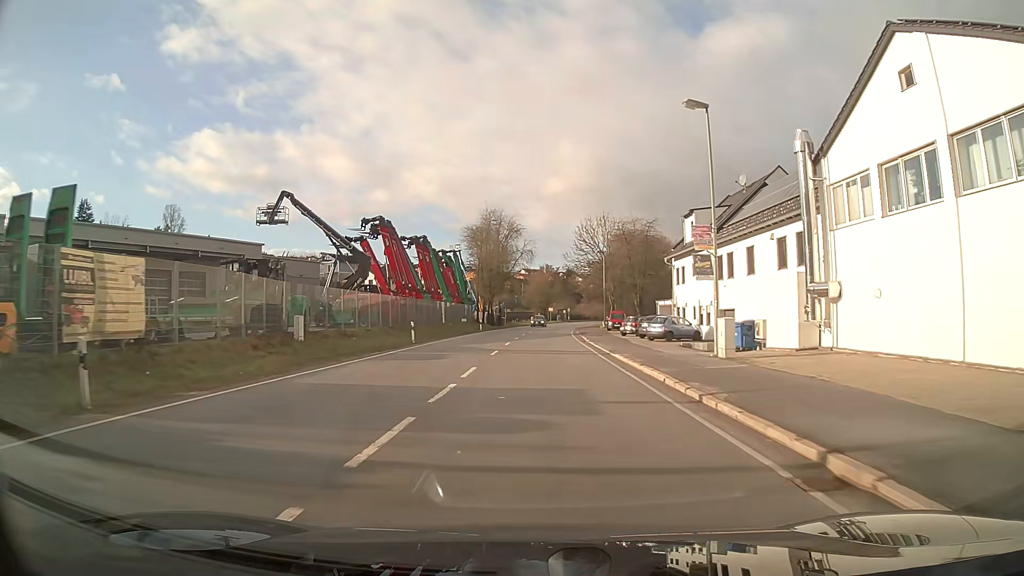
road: primary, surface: asphalt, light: Day
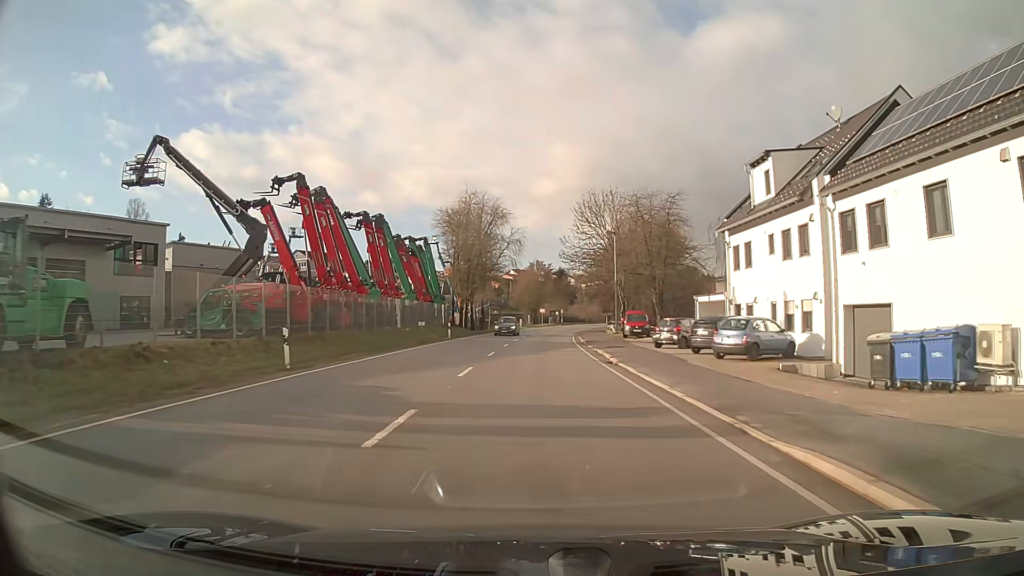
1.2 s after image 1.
(+0.3, +17.1) m; +2°
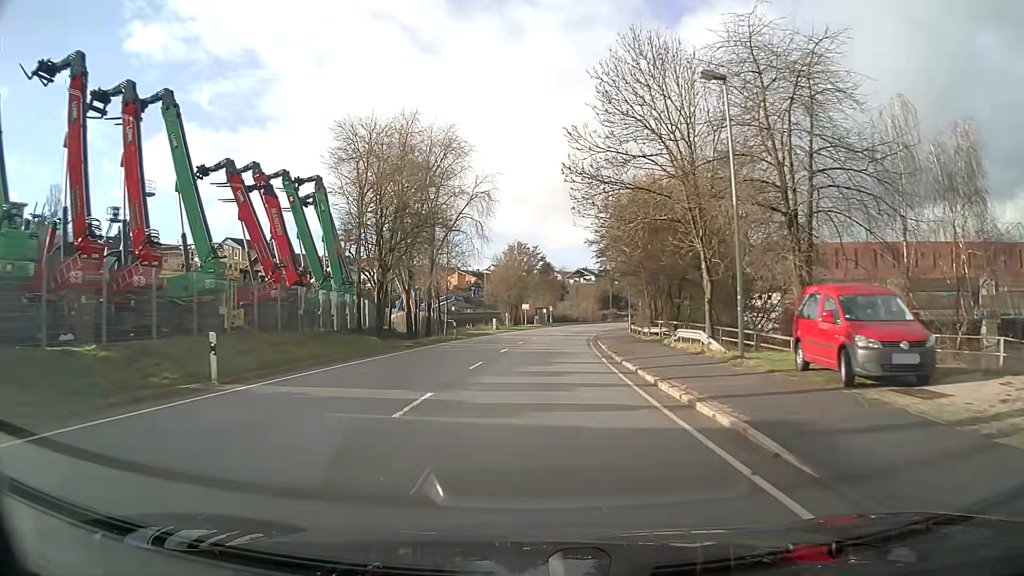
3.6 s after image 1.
(+0.4, +33.9) m; +2°
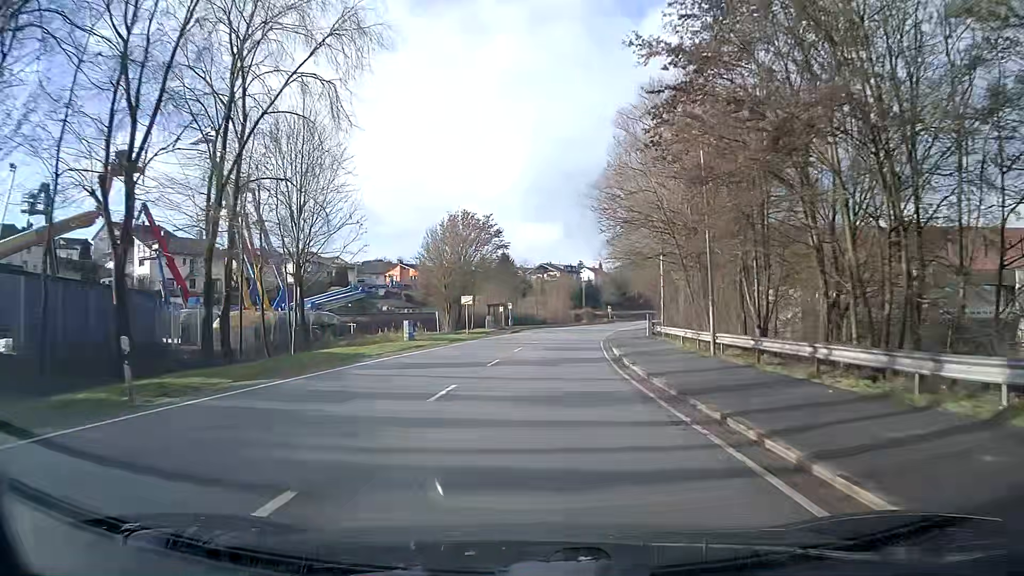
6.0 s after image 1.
(+0.9, +34.2) m; +3°
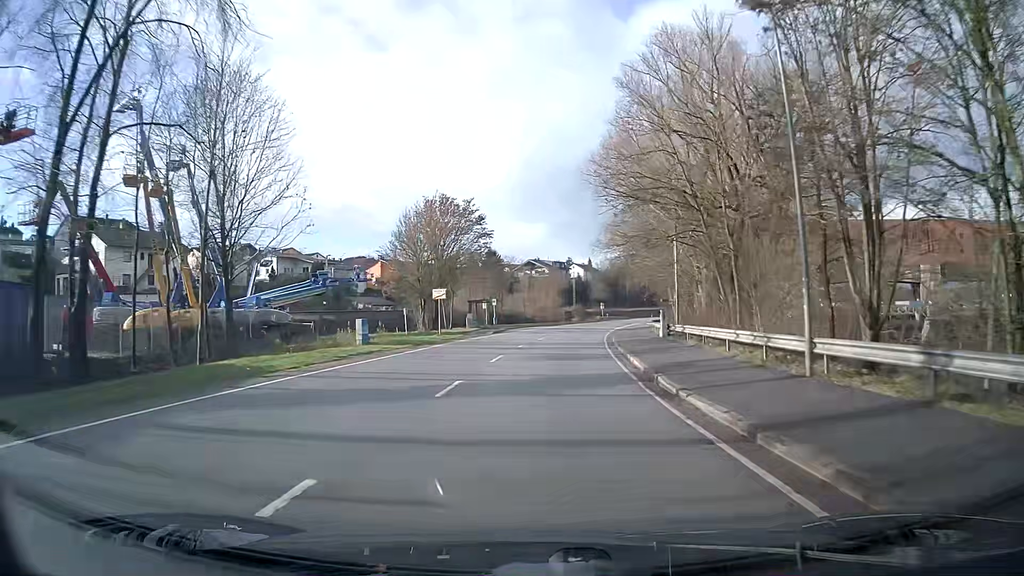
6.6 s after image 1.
(+0.1, +8.6) m; +1°
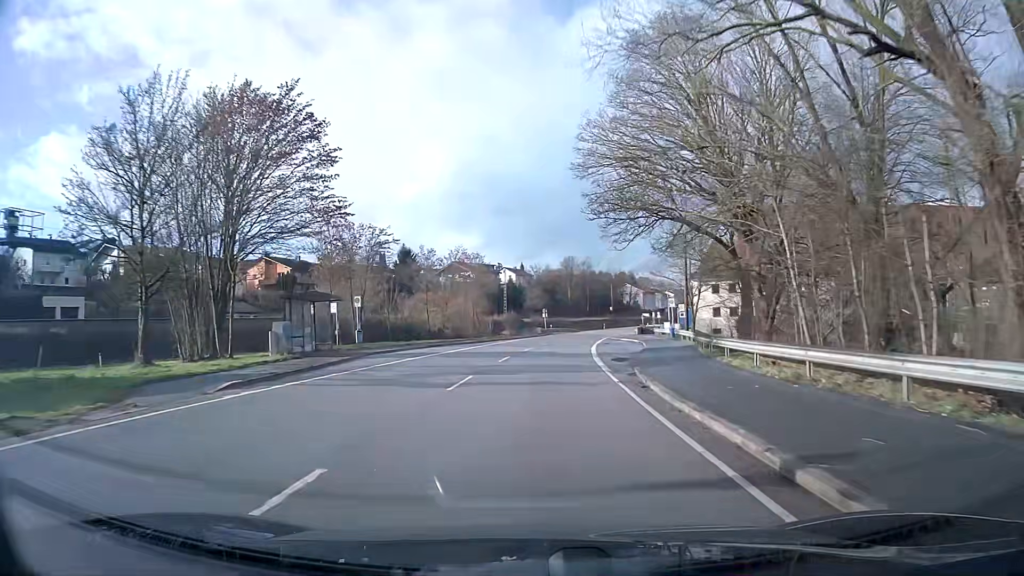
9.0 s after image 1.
(+2.0, +36.7) m; +6°
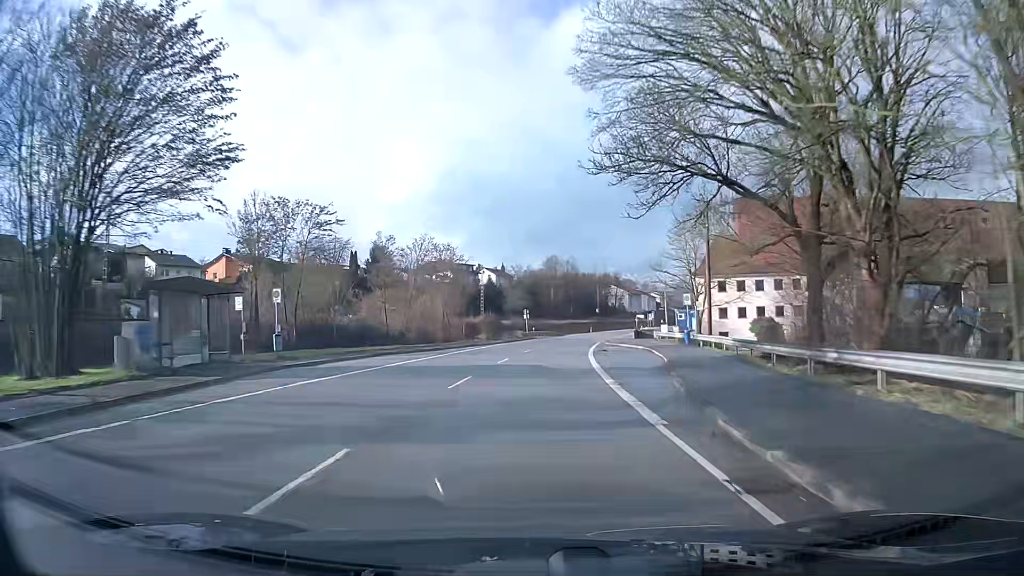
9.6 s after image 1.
(+0.2, +11.1) m; +1°
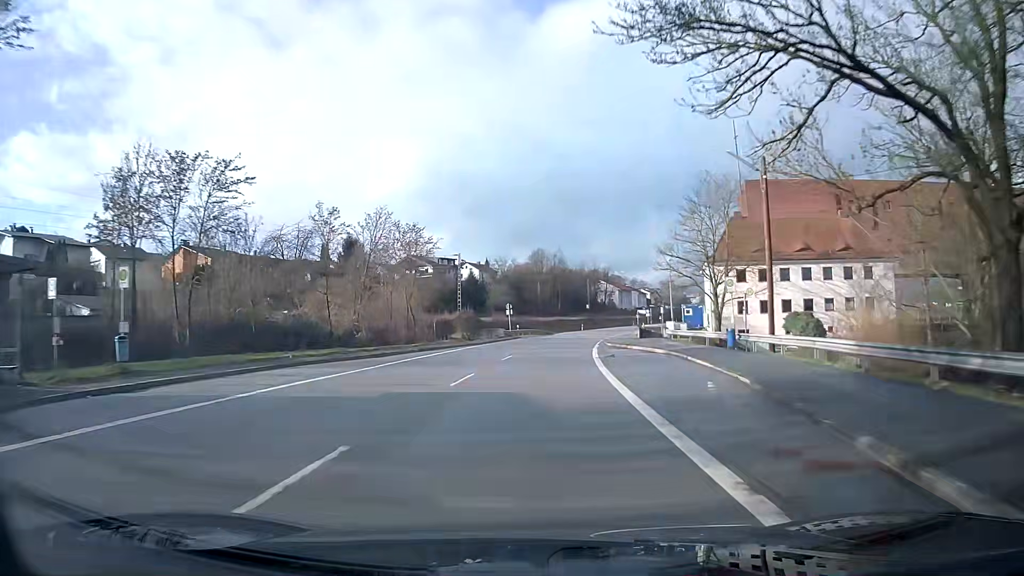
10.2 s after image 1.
(+0.1, +12.1) m; +1°
